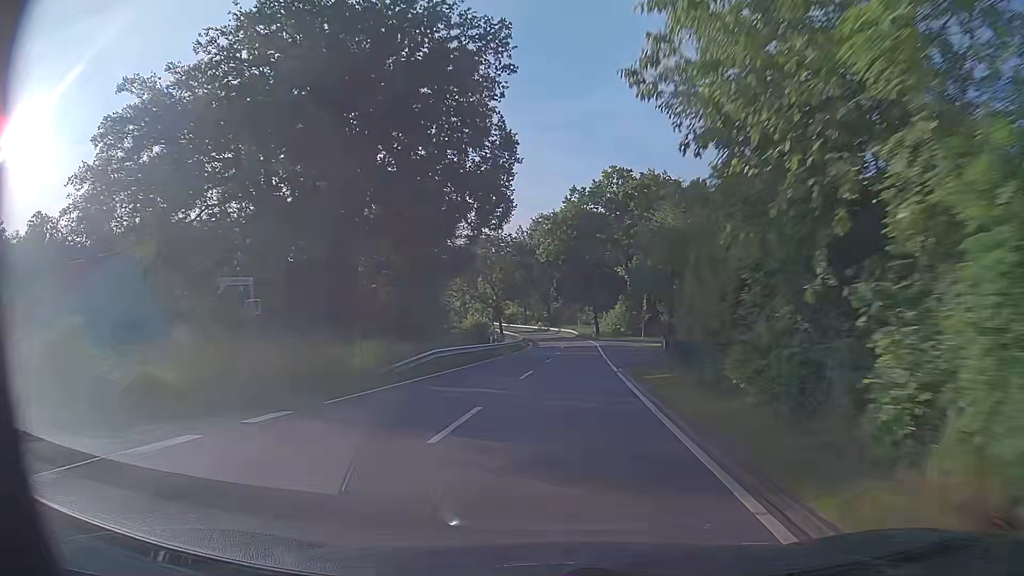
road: tertiary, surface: asphalt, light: Day
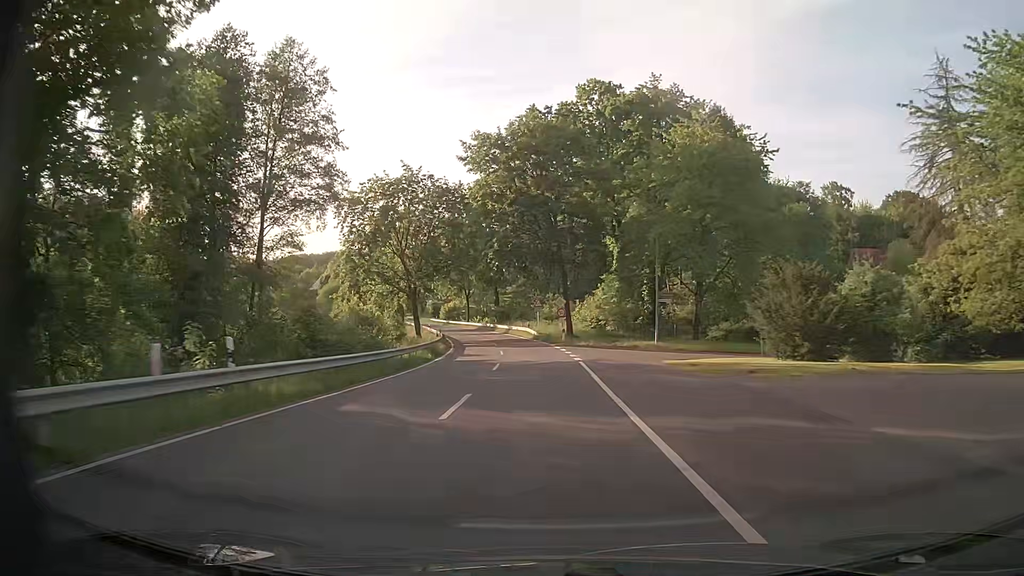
(+1.8, +33.7) m; +4°
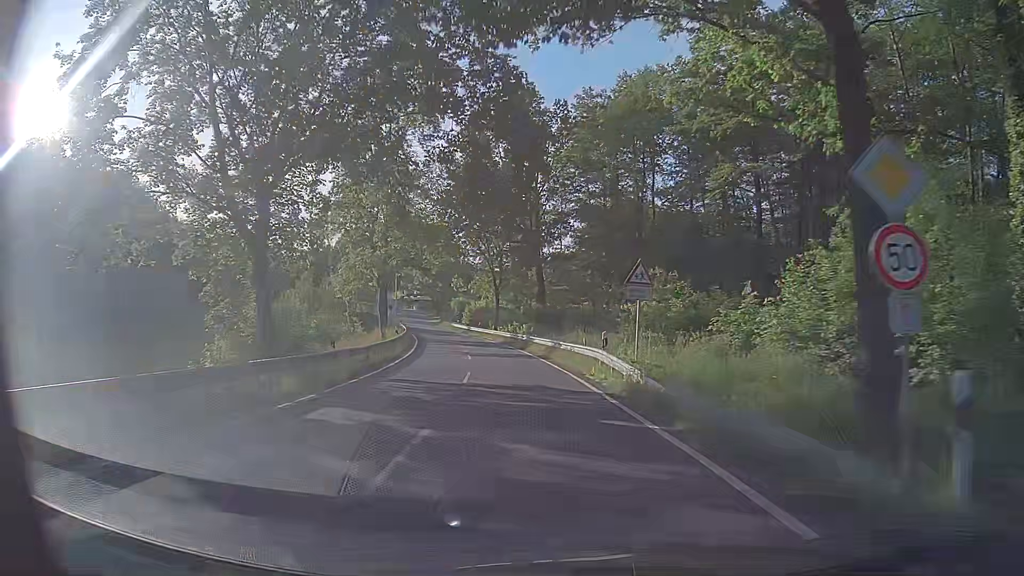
(-1.4, +40.6) m; -5°
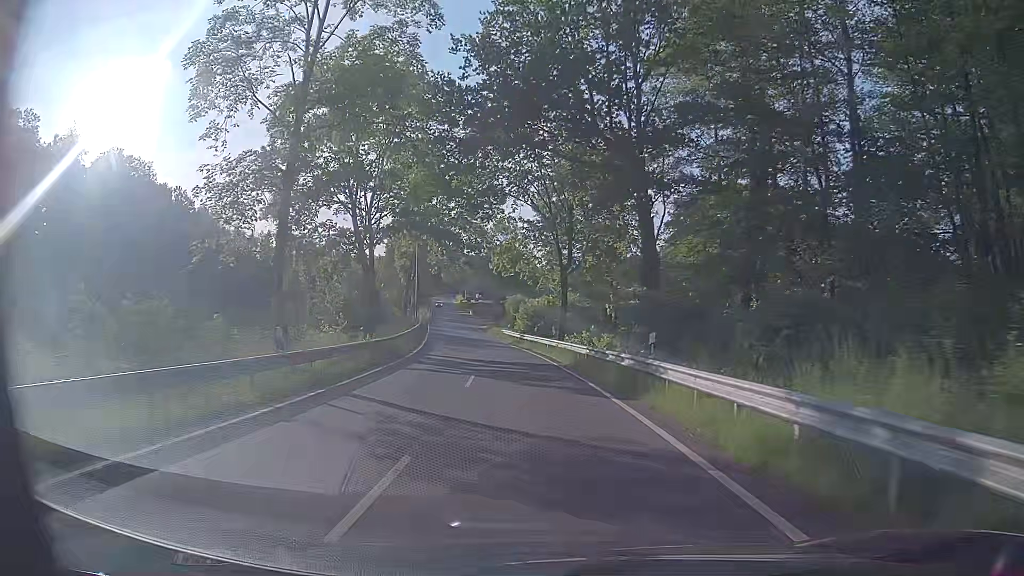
(-1.3, +25.6) m; -6°
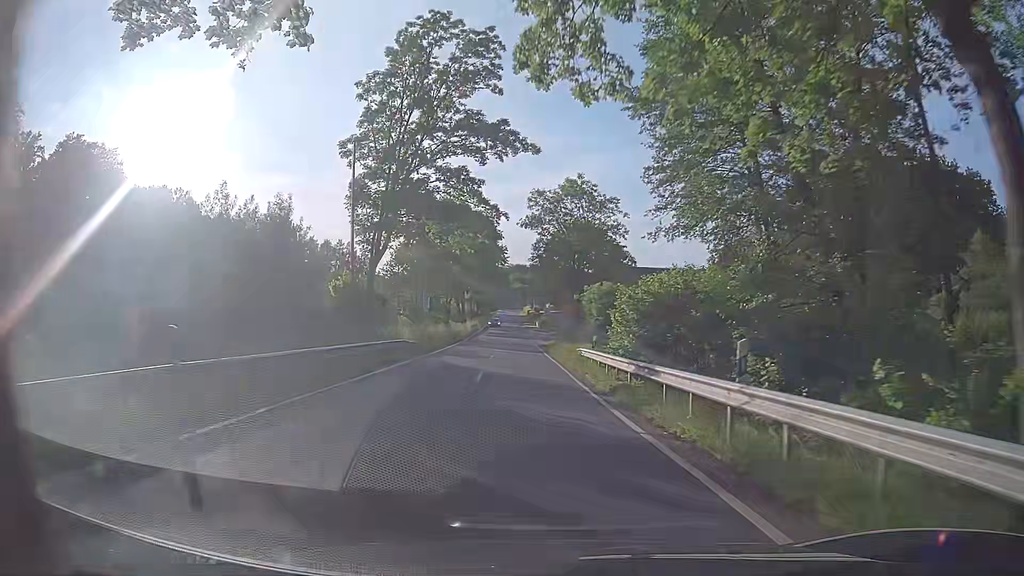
(-1.9, +33.7) m; -6°
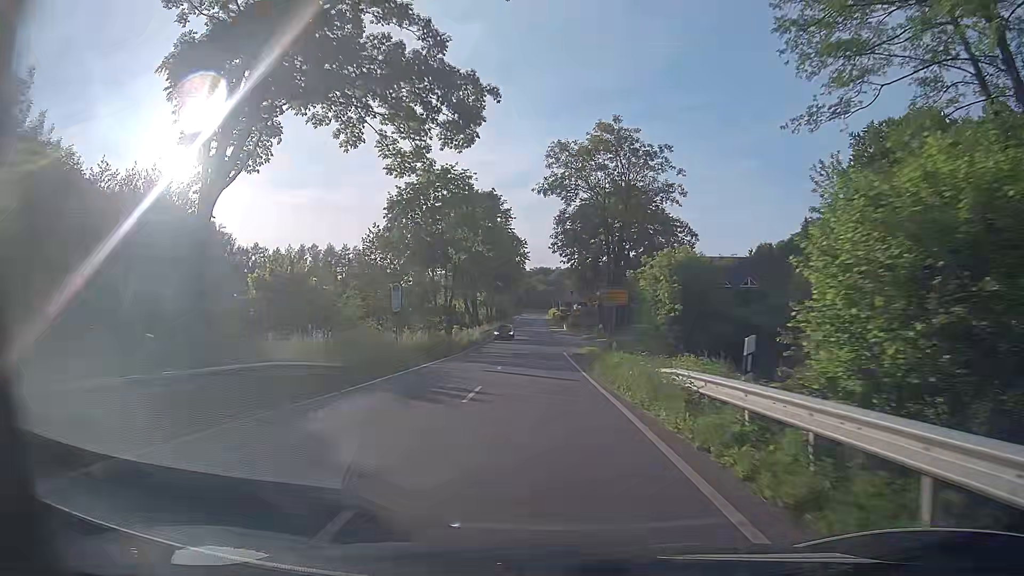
(-0.4, +17.0) m; -3°
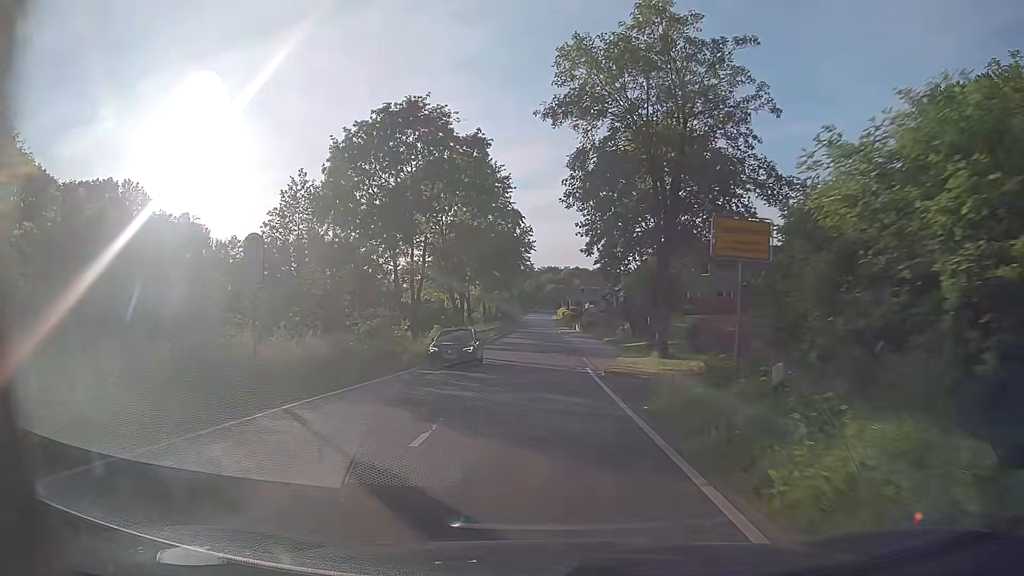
(-0.1, +17.0) m; -1°
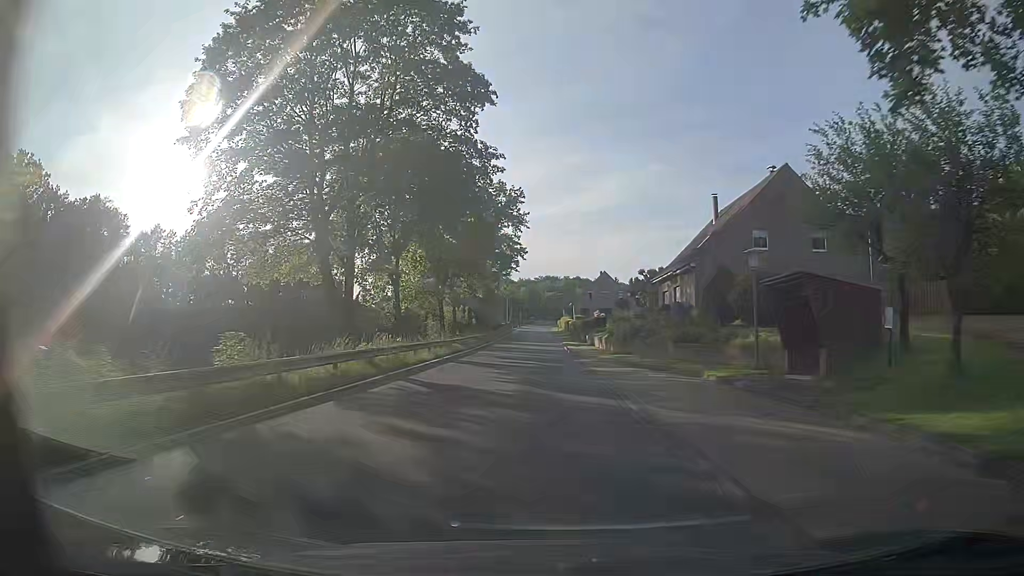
(0.0, +34.3) m; 0°
(0, +10) (0, +20) (0, +30) (0, +40) (0, +50) (-1, +60) (-1, +70) (-1, +80) (-1, +90) (-1, +100) m
